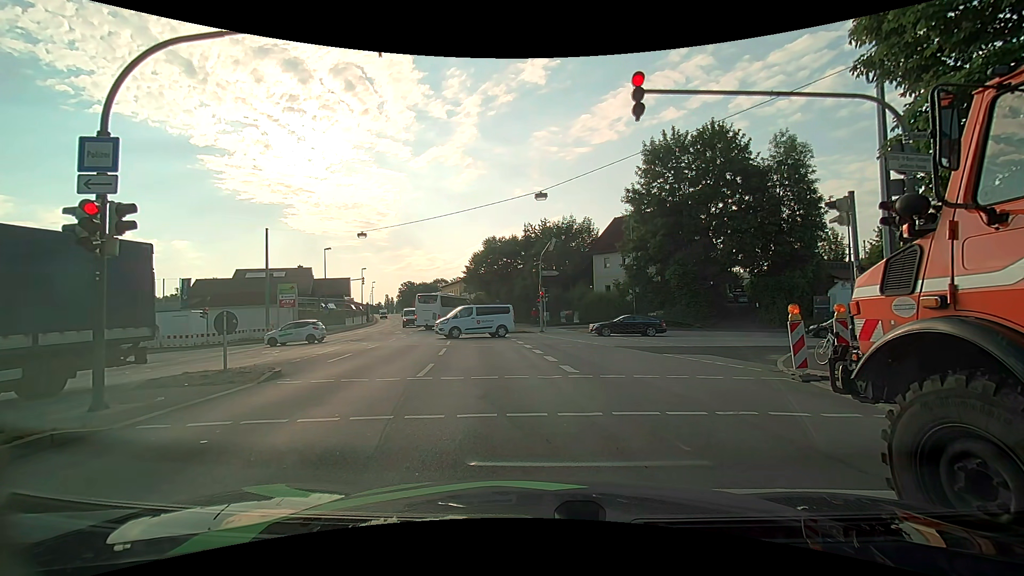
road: primary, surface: asphalt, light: Day
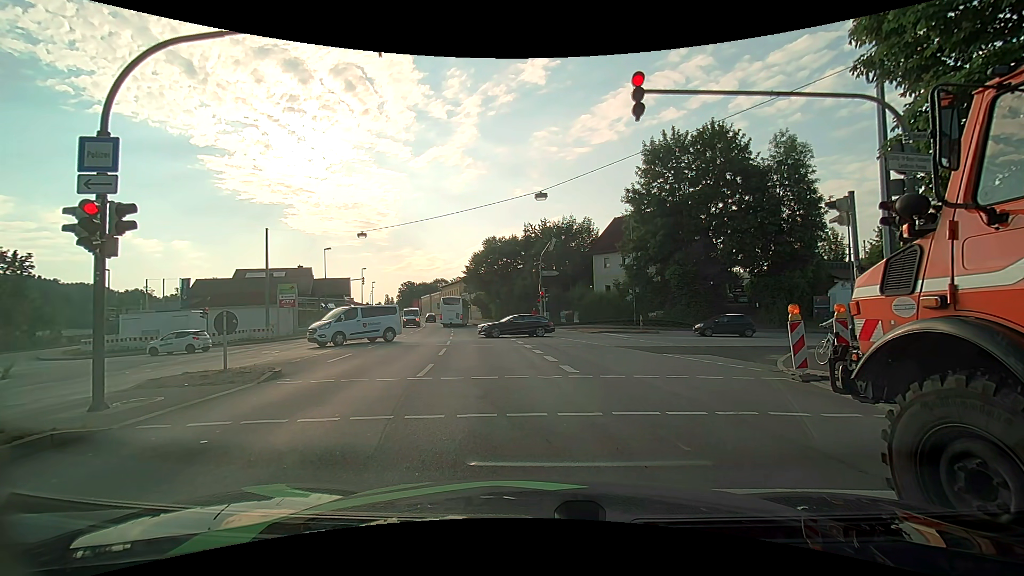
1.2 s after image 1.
(0.0, 0.0) m; 0°
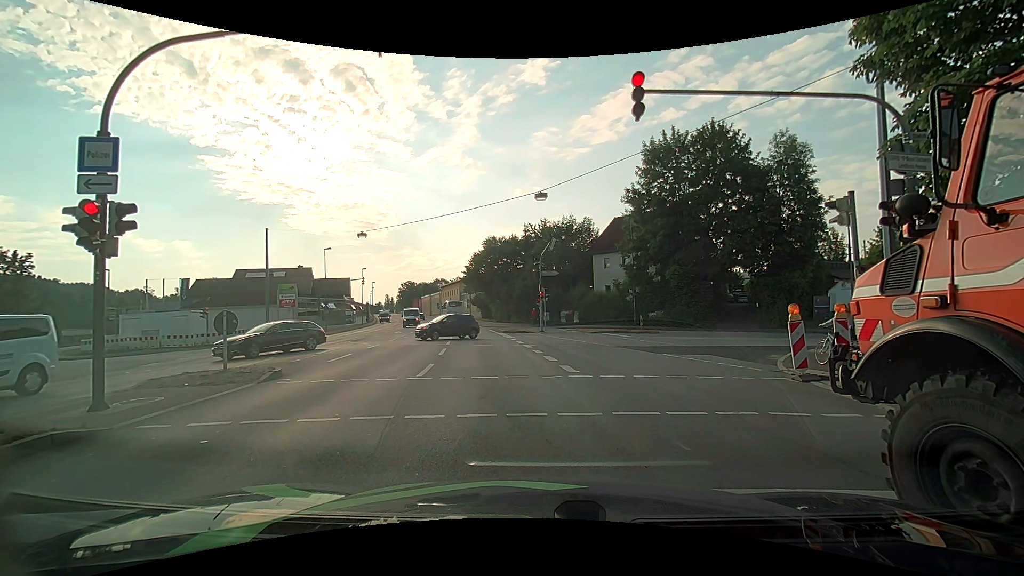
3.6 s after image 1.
(0.0, 0.0) m; 0°
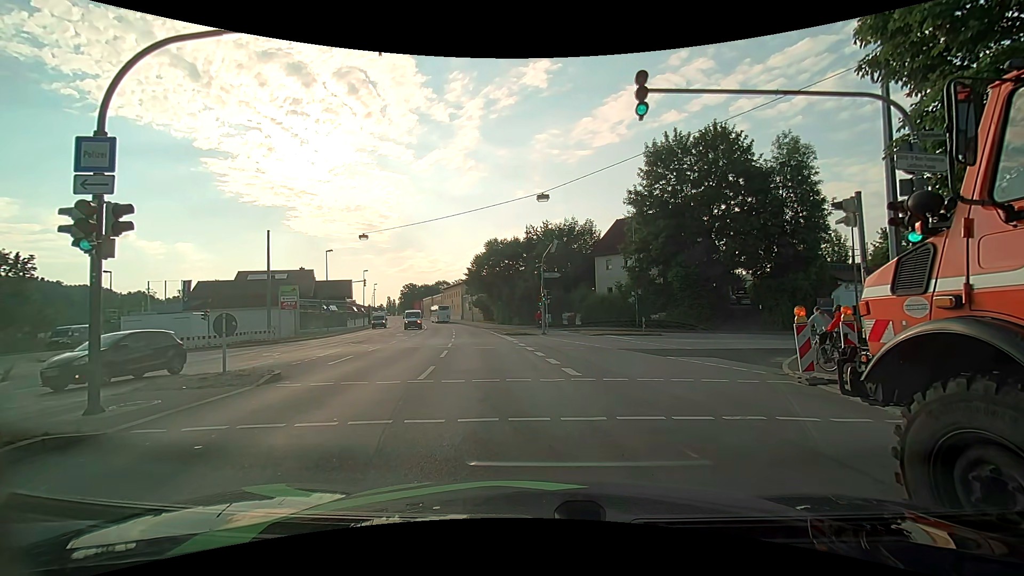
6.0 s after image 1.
(0.0, +0.1) m; 0°
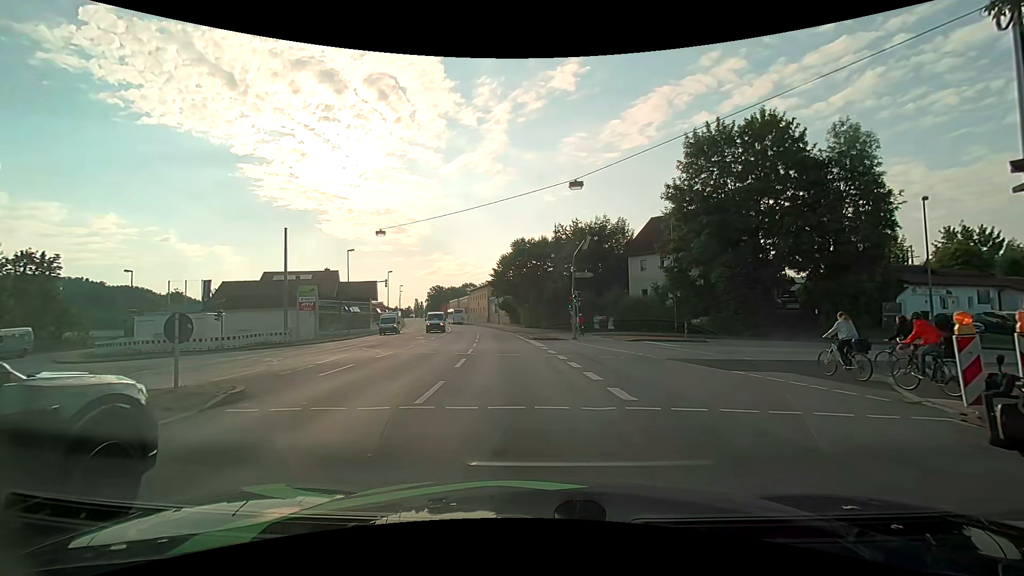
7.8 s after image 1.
(-0.1, +3.2) m; -4°
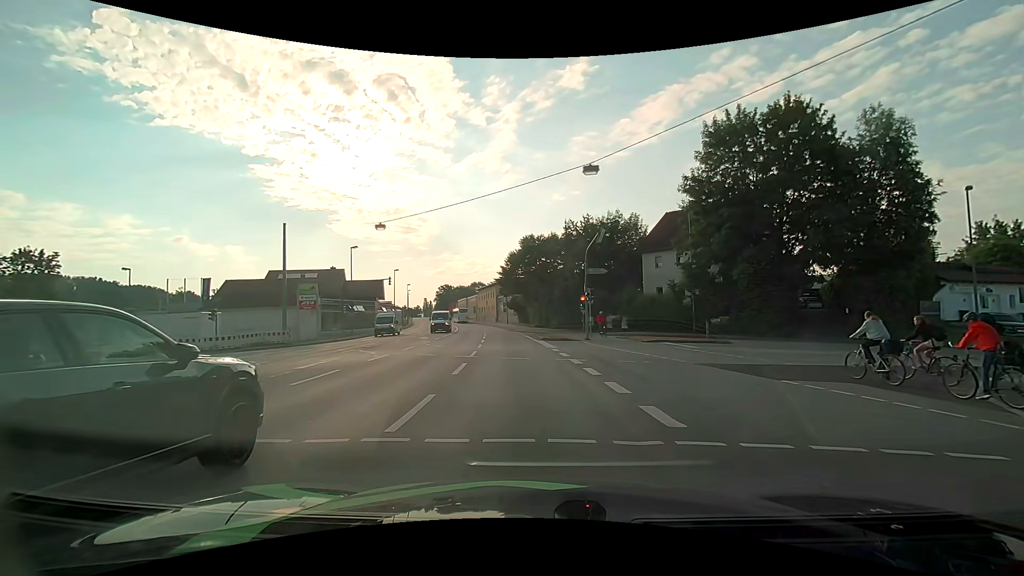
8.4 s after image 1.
(0.0, +2.3) m; -1°
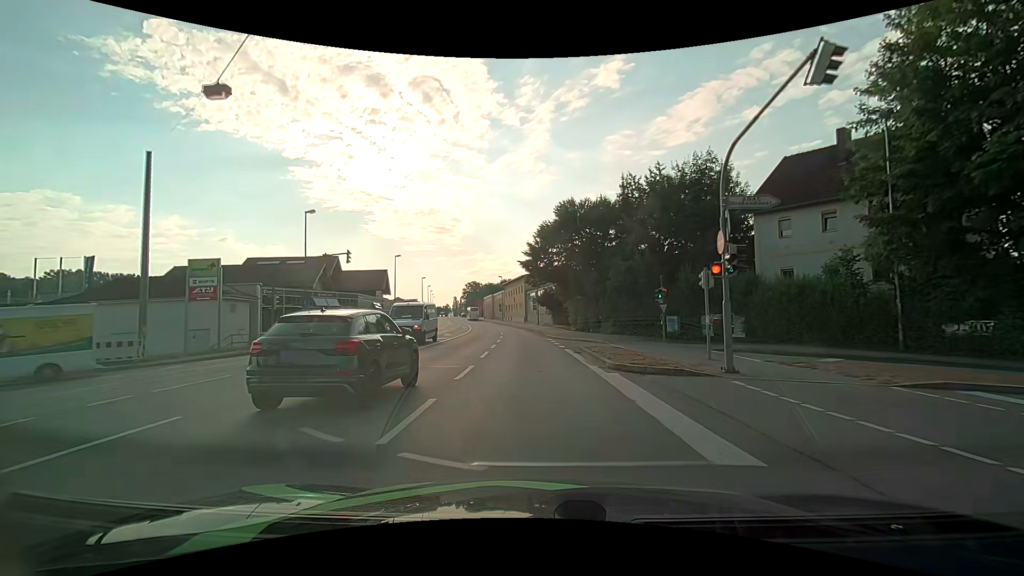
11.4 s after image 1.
(-0.6, +19.8) m; -4°
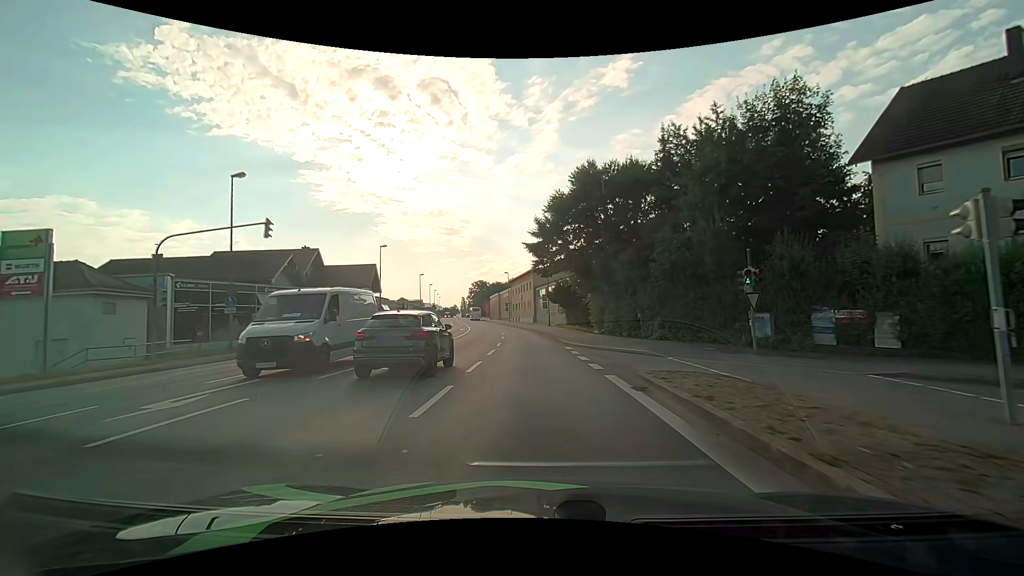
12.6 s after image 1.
(0.0, +10.8) m; -1°
(0, +10) (0, +20) (-1, +30) (-1, +40) (-2, +50) (-3, +60) (-5, +70) (-6, +80) (-8, +89) (-10, +99) m
